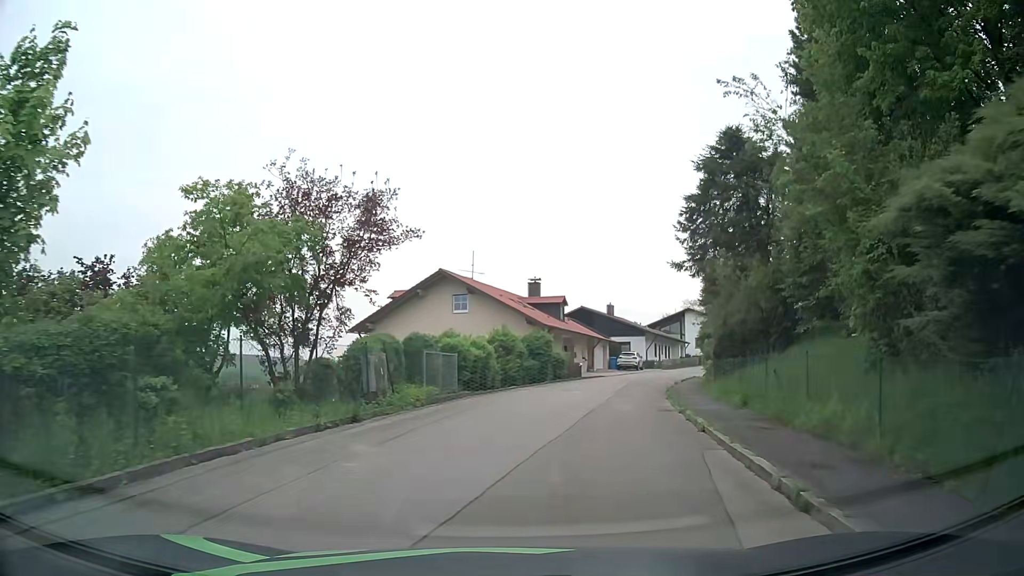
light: Day
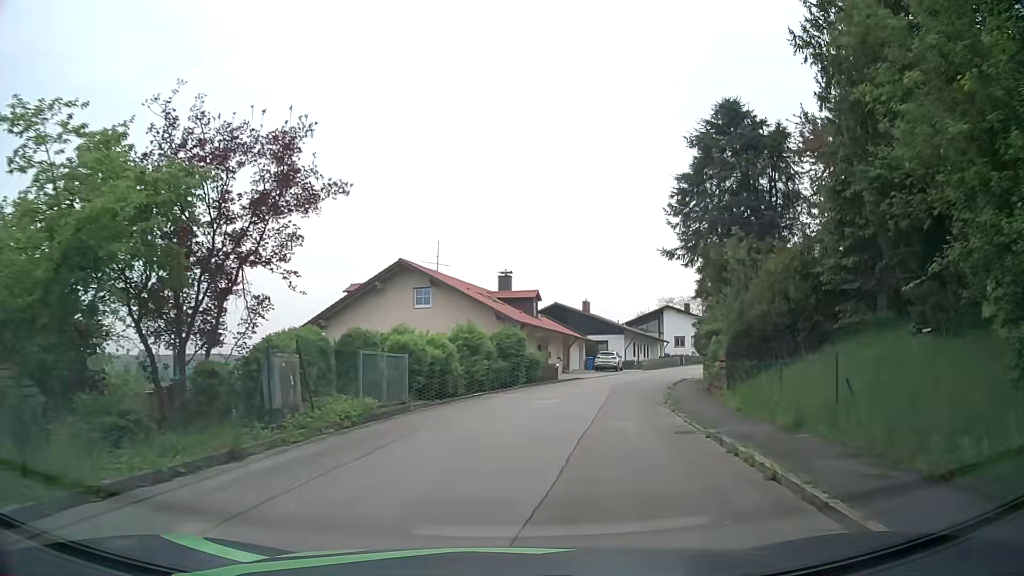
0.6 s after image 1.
(+0.1, +4.3) m; +2°
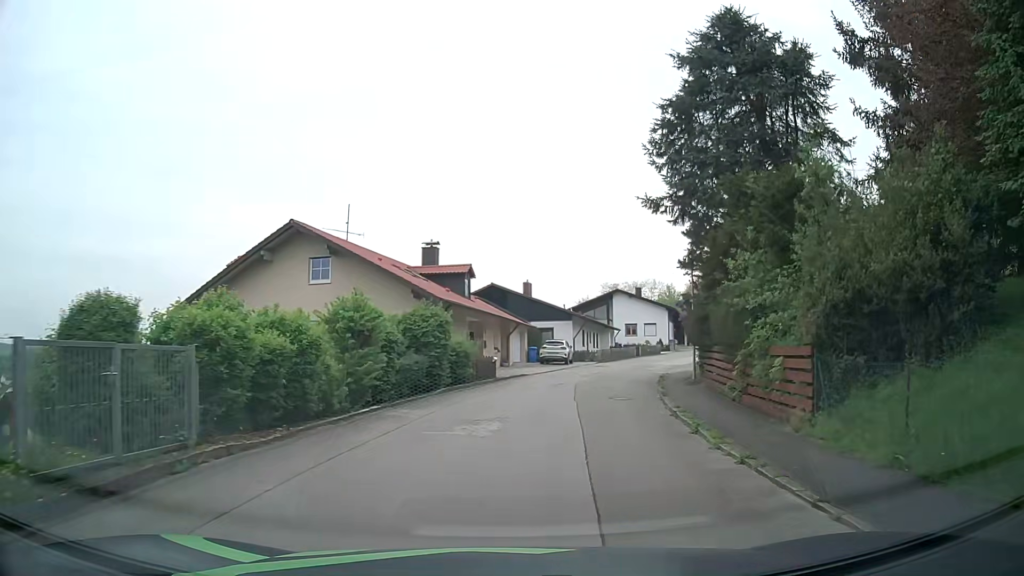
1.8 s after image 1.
(+0.5, +8.8) m; +6°
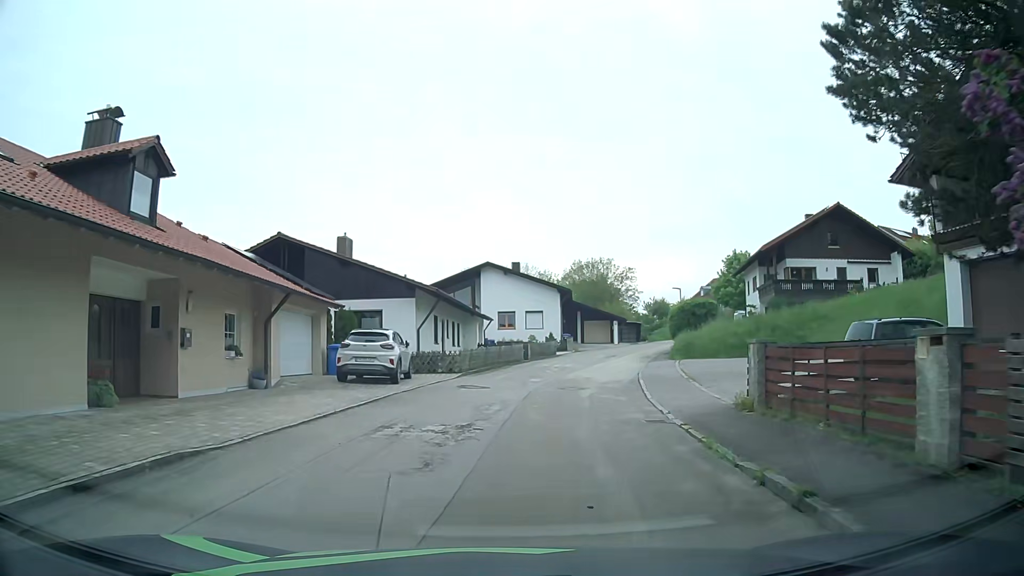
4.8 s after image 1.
(+2.4, +22.5) m; +12°
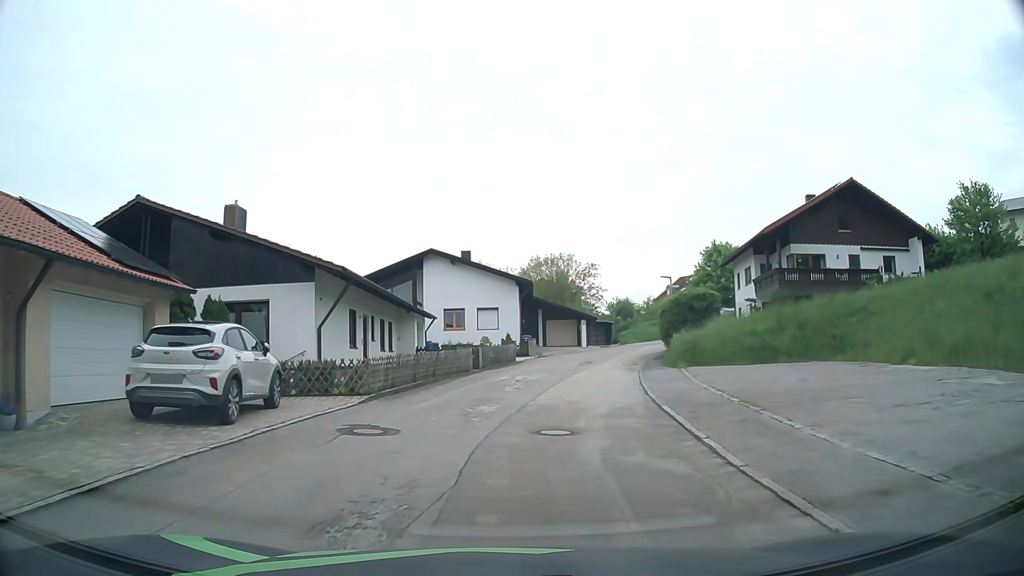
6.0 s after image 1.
(+0.3, +9.1) m; +3°
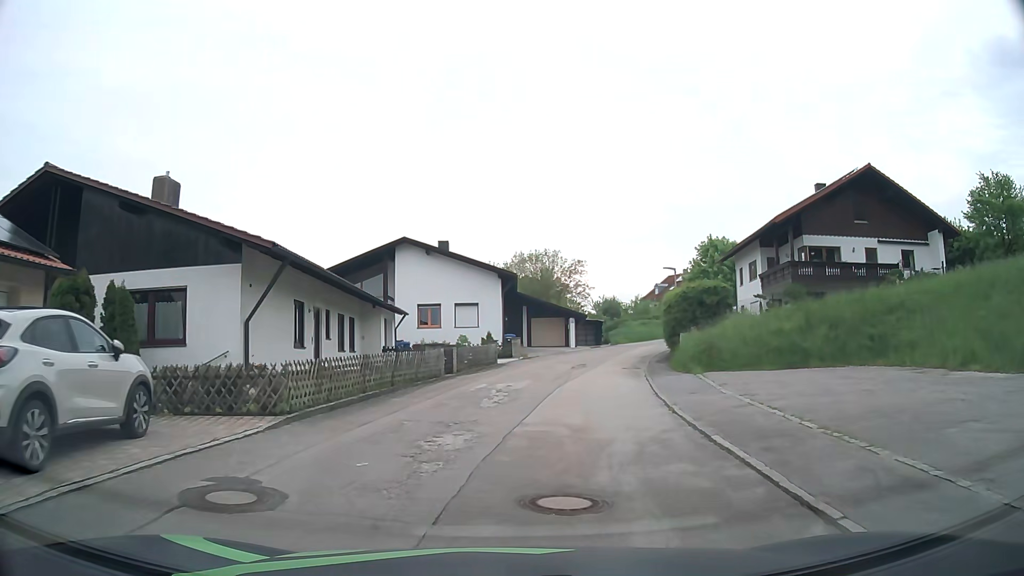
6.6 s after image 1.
(+0.1, +4.5) m; +2°
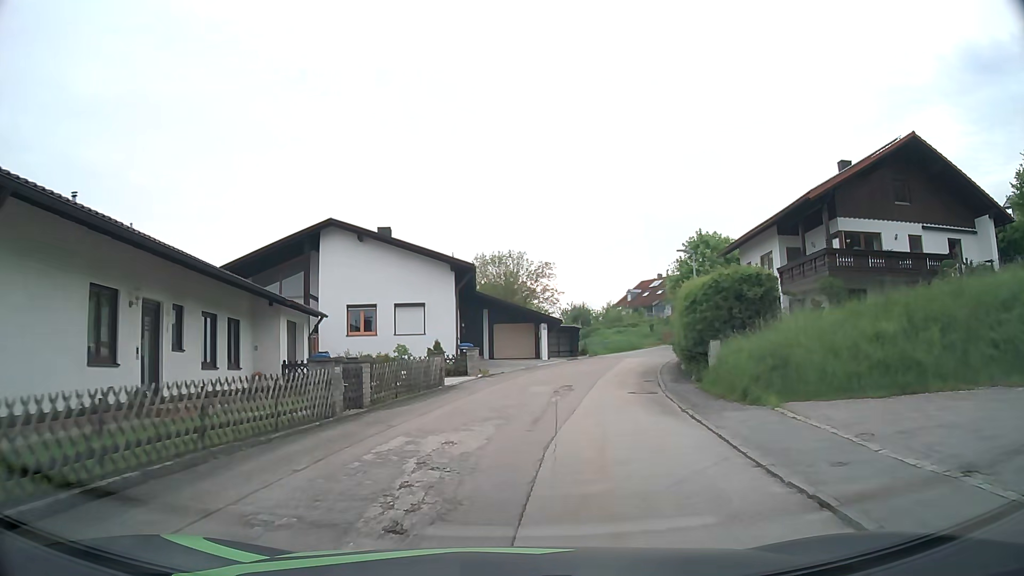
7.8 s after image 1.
(+0.3, +8.9) m; +3°
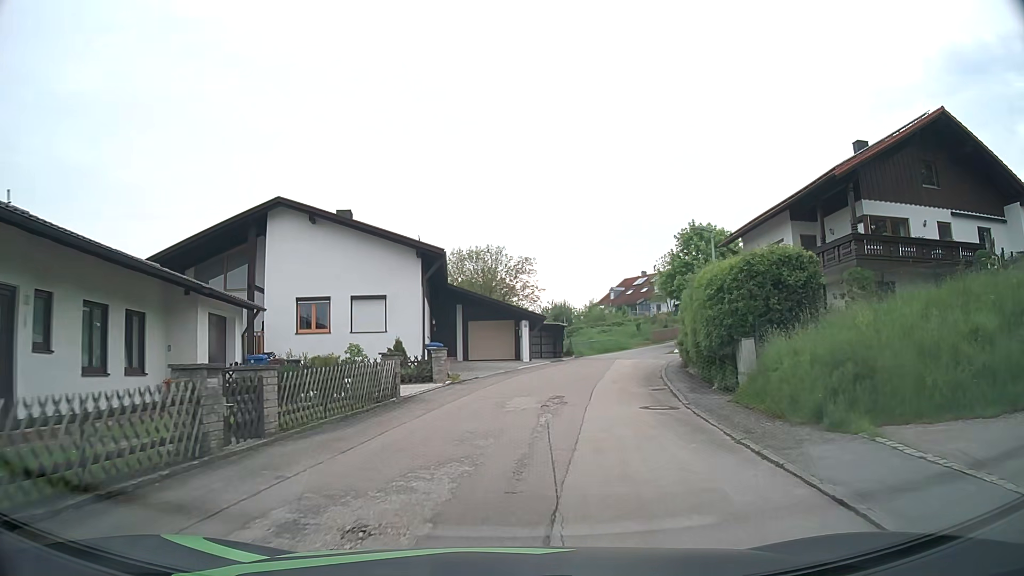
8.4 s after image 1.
(+0.1, +4.4) m; +2°
(0, +10) (+2, +20) (+3, +30) (+6, +39) (+10, +49) (+15, +57) (+22, +64) (+31, +69) (+39, +74) (+46, +82) m
